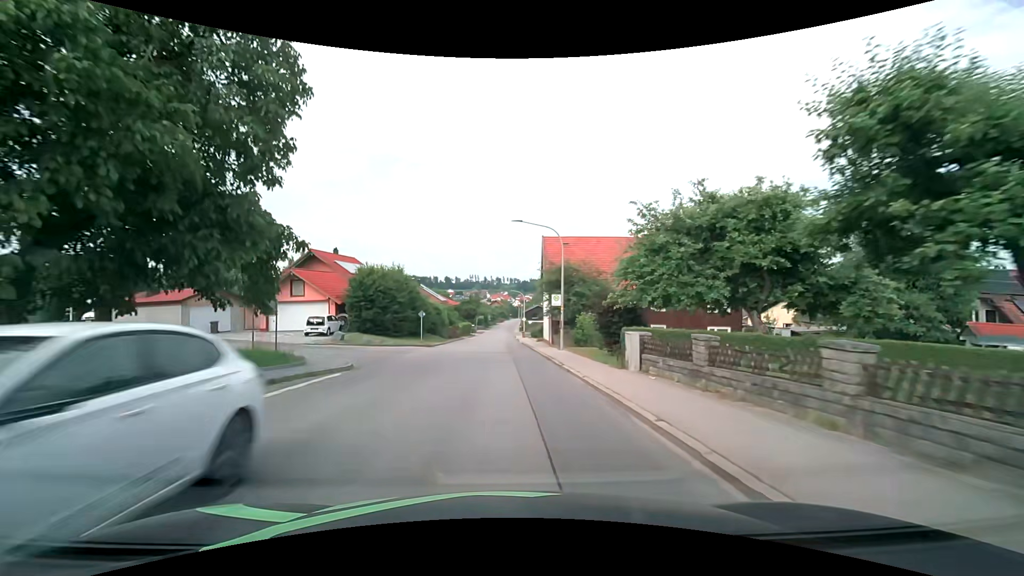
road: tertiary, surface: asphalt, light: Day
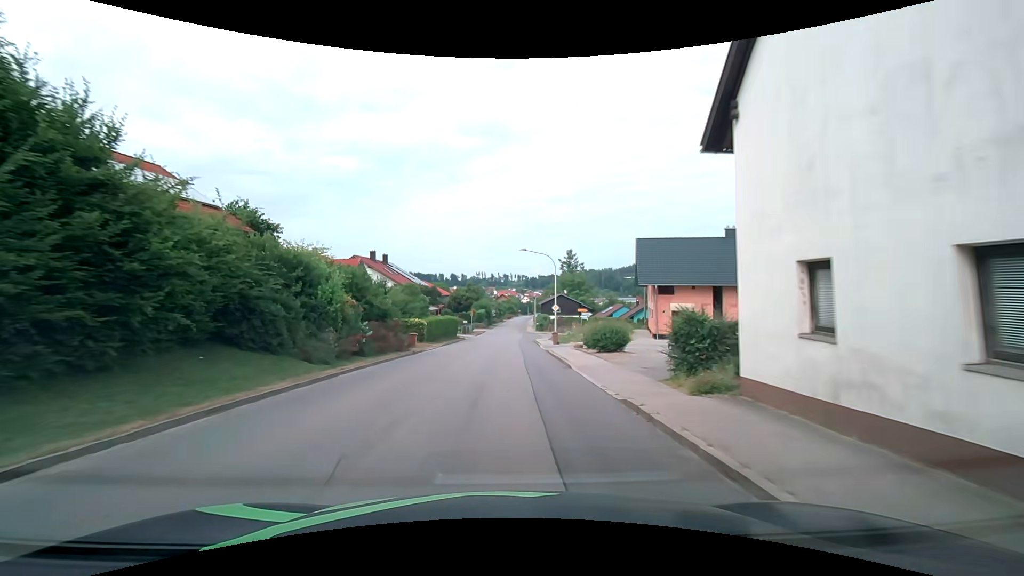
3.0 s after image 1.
(-0.5, +38.2) m; -1°
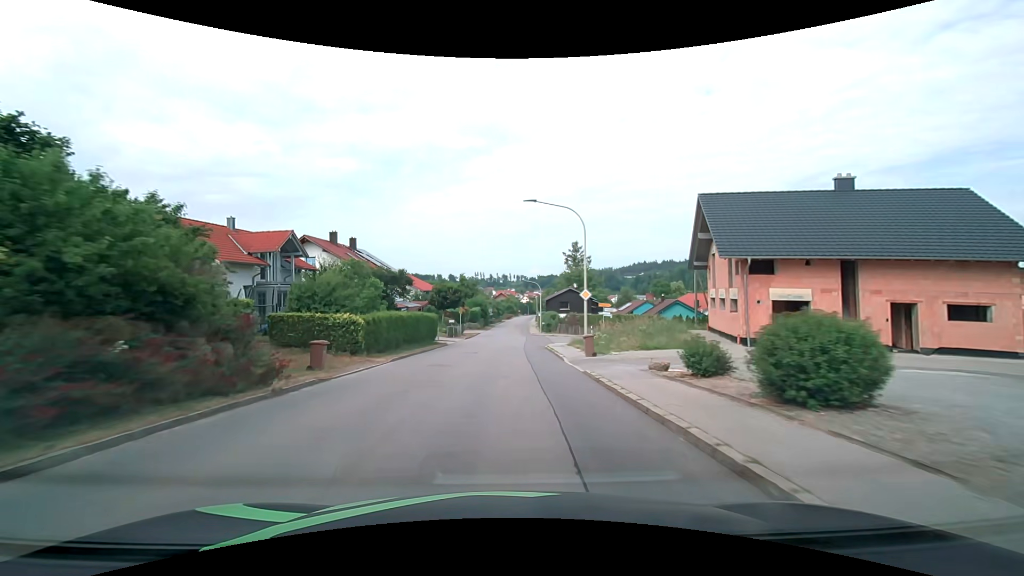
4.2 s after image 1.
(+0.1, +15.3) m; 0°
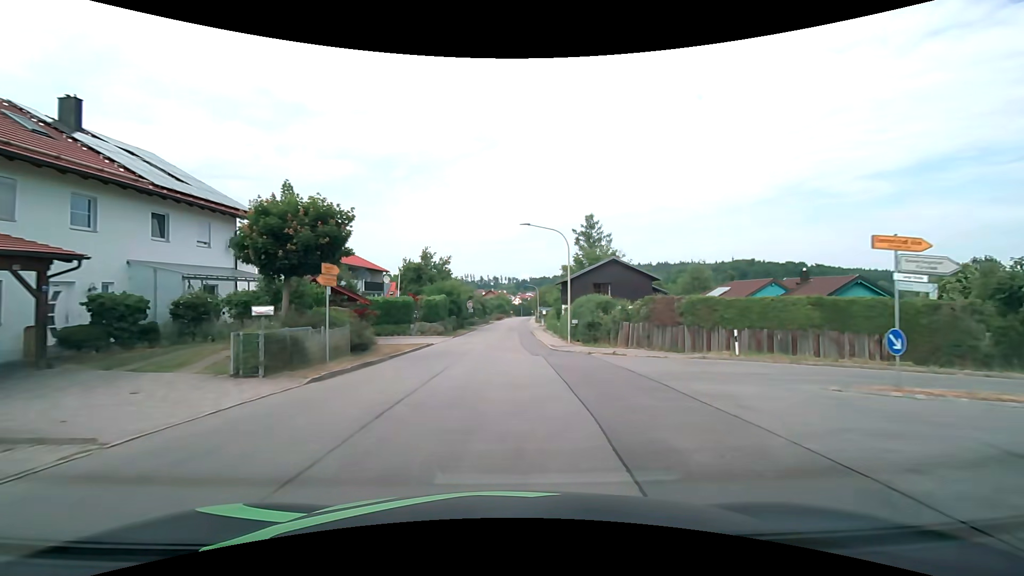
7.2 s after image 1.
(+0.4, +38.1) m; +1°
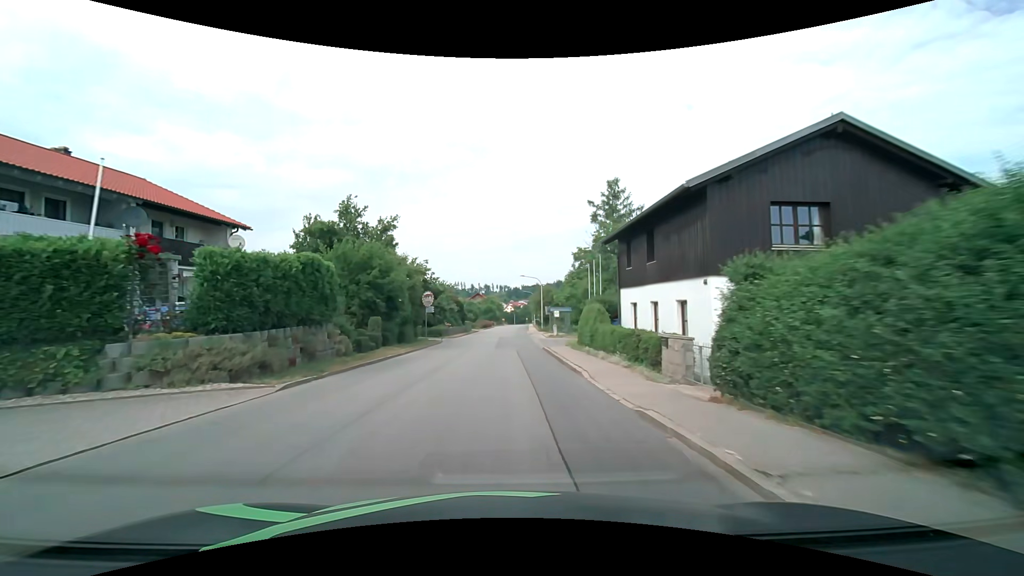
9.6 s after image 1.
(+0.2, +30.5) m; +1°
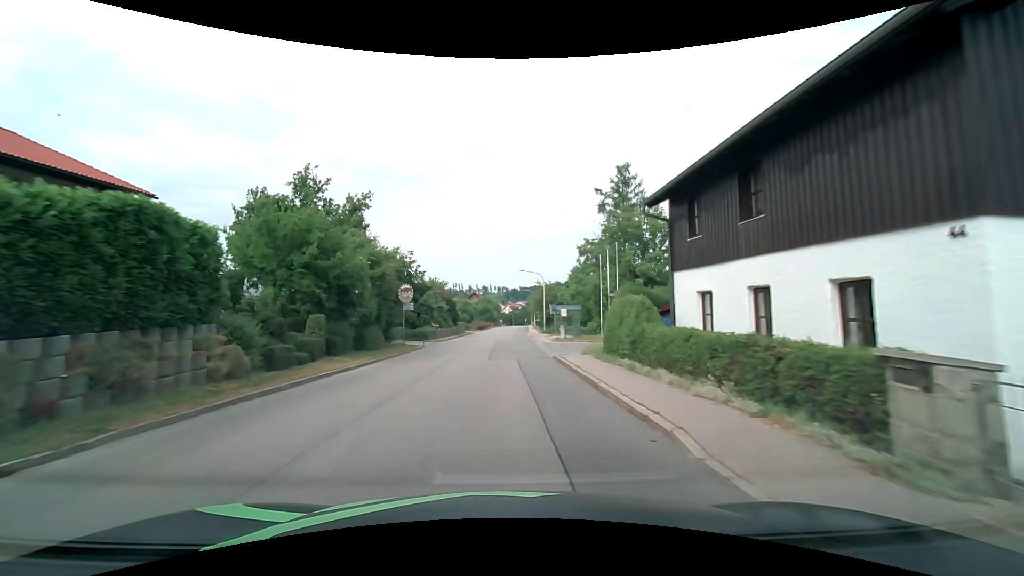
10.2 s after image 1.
(0.0, +7.6) m; 0°
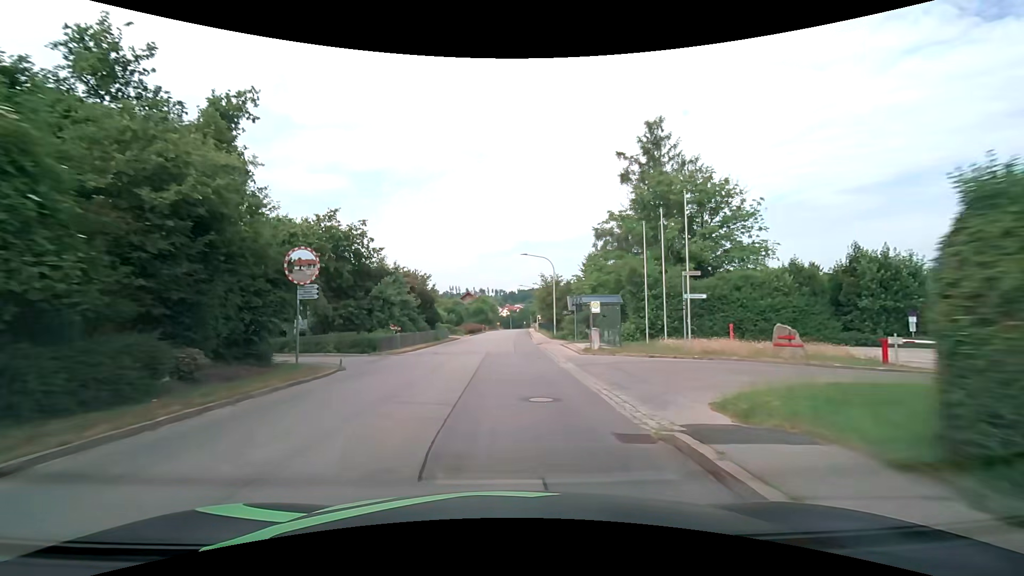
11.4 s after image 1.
(0.0, +15.2) m; 0°
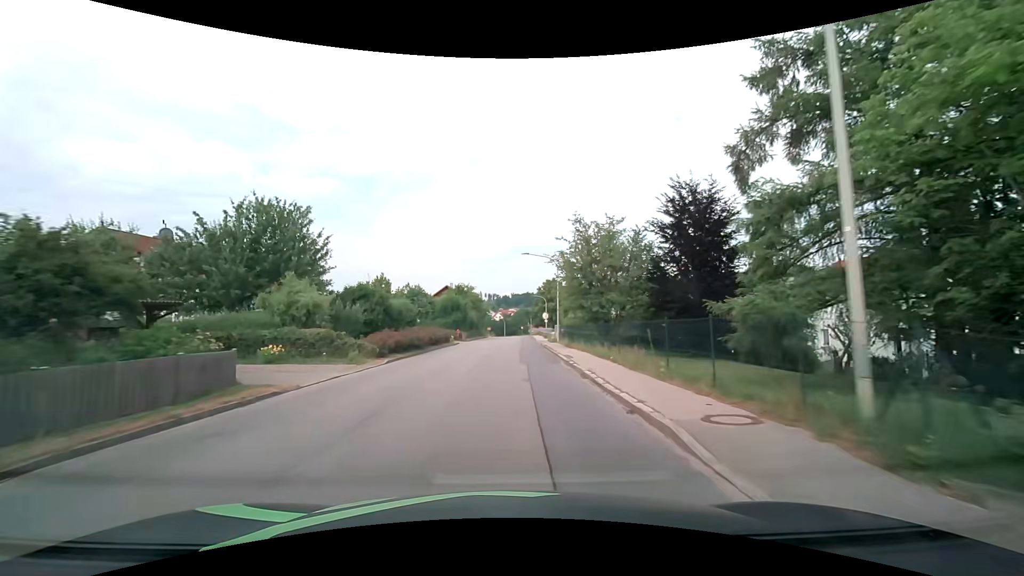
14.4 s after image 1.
(+0.3, +38.0) m; +1°
(0, +10) (0, +20) (0, +30) (+1, +40) (+1, +50) (+1, +60) (+1, +70) (+2, +80) (+2, +90) (+2, +100) m
